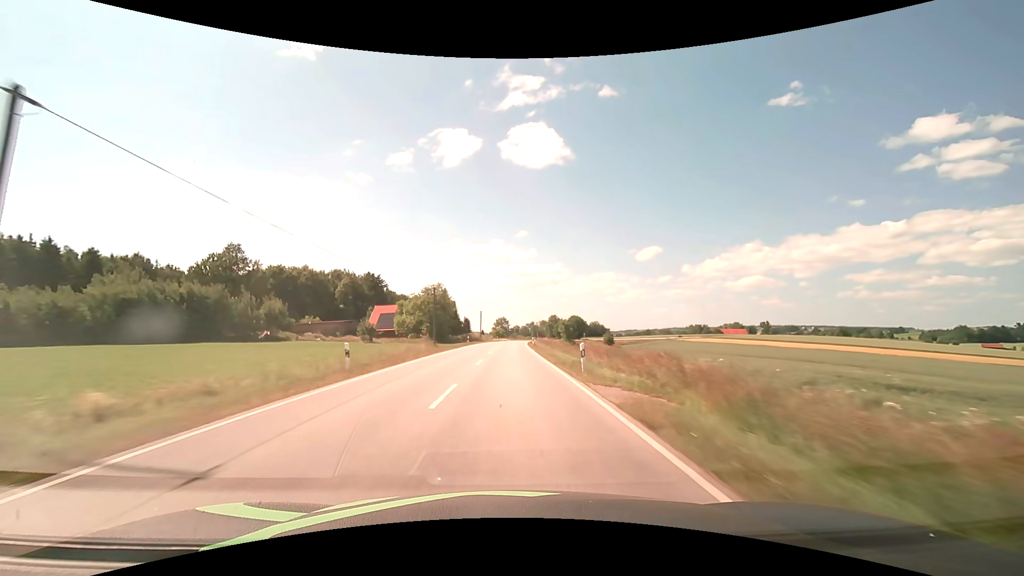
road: secondary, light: Day
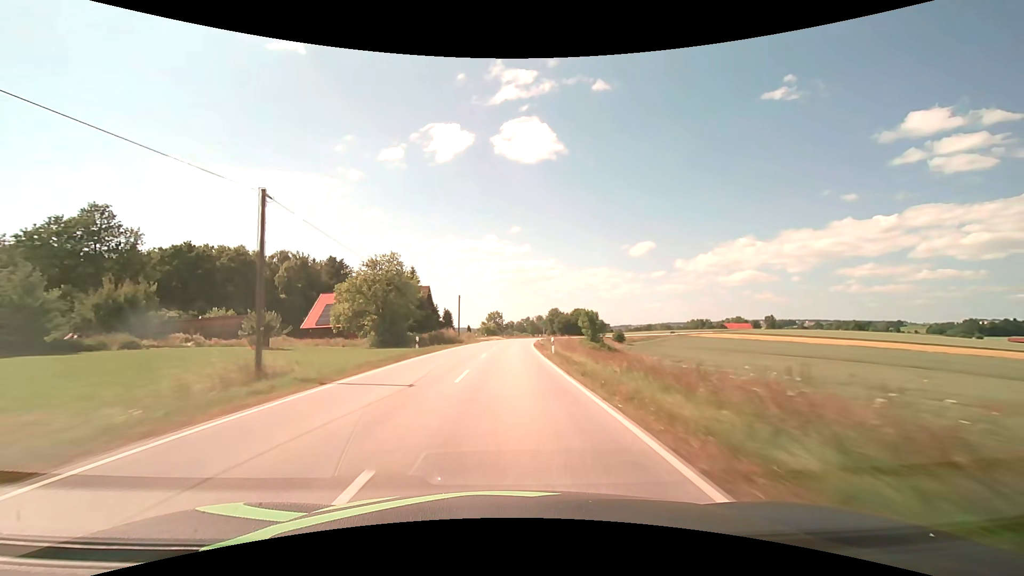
(+0.2, +31.8) m; +1°
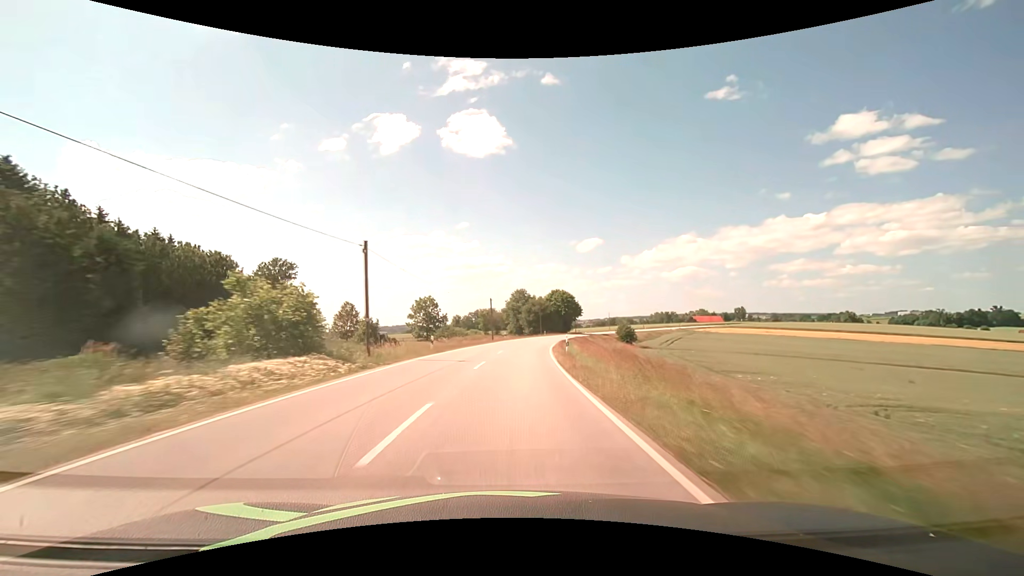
(+2.8, +79.4) m; +5°
(0, +10) (+1, +20) (+1, +30) (+2, +40) (+3, +50) (+5, +60) (+7, +70) (+9, +79) (+11, +89) (+14, +99) m
